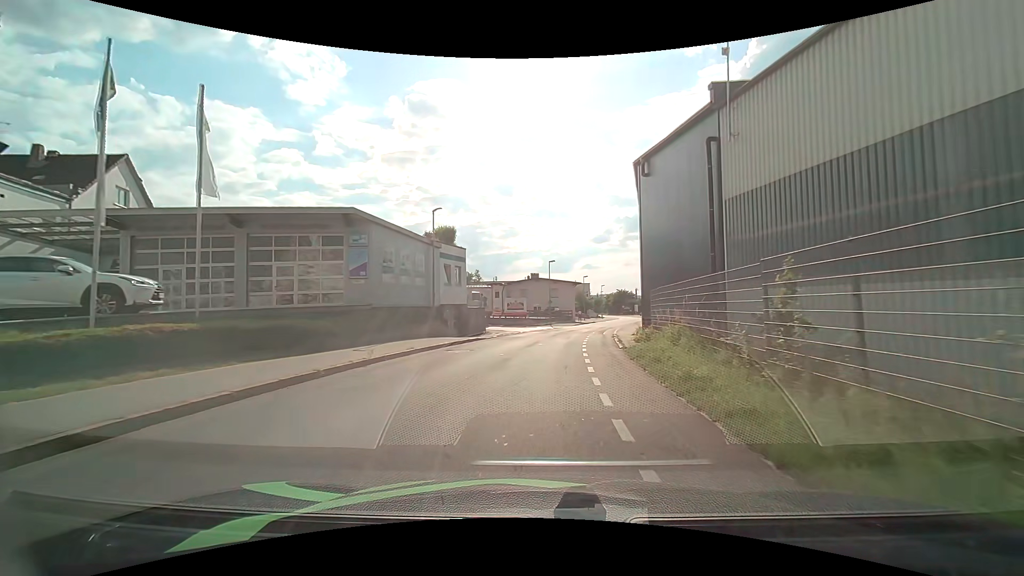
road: residential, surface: asphalt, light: Day
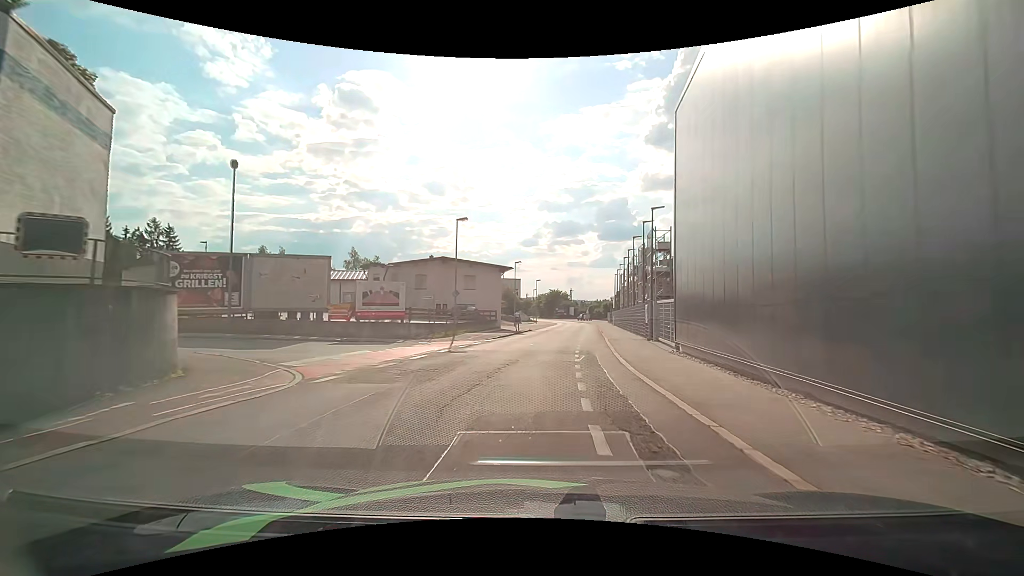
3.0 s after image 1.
(+1.9, +28.8) m; +10°
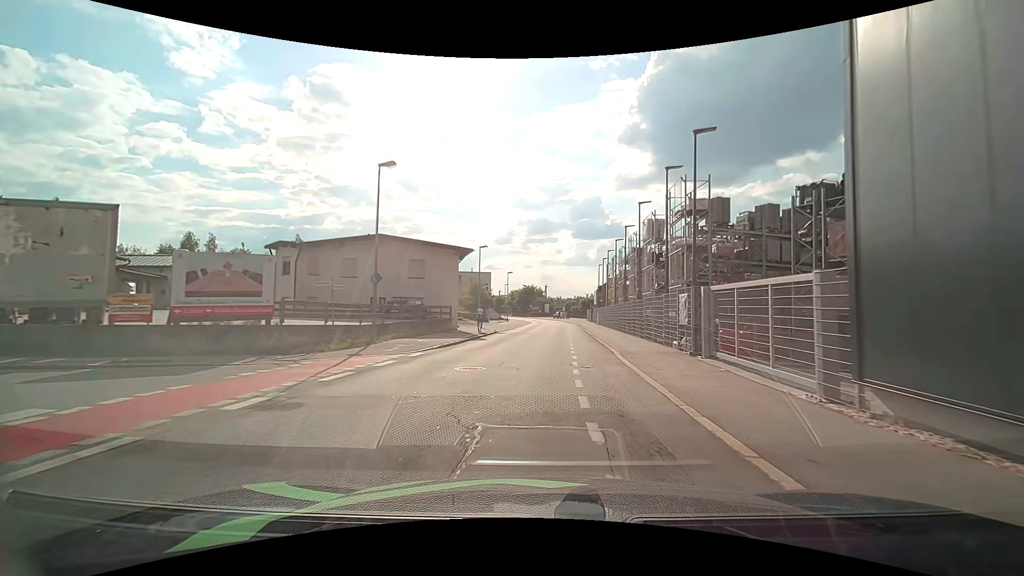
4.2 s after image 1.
(+0.2, +12.0) m; +1°
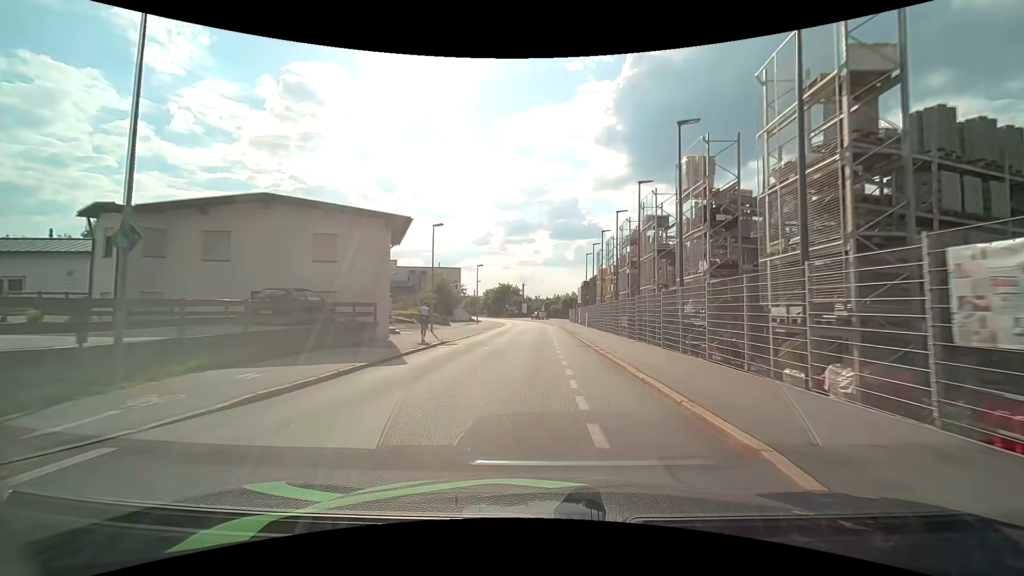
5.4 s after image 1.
(+0.3, +12.4) m; +4°
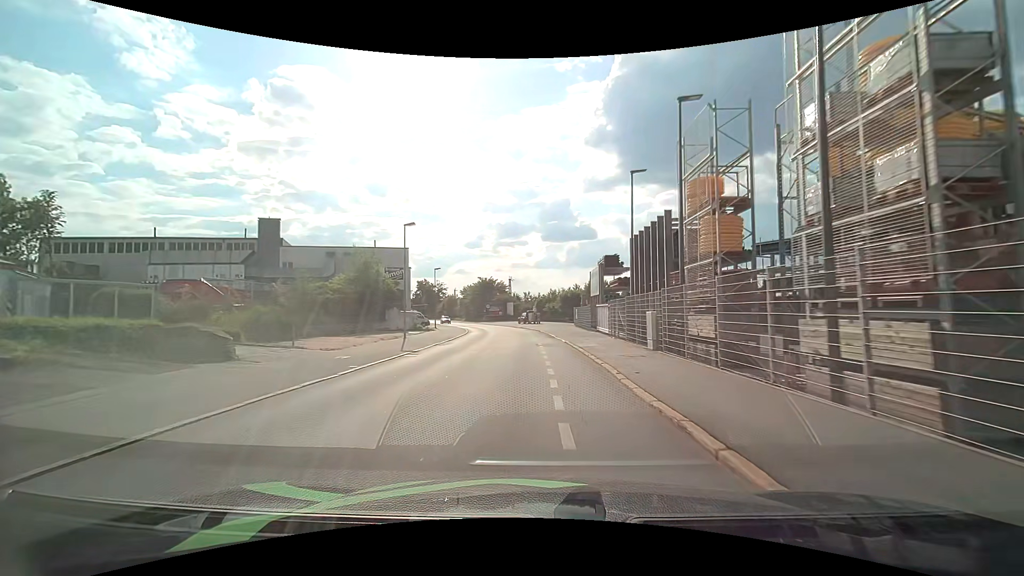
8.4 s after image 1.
(-0.1, +32.3) m; -1°
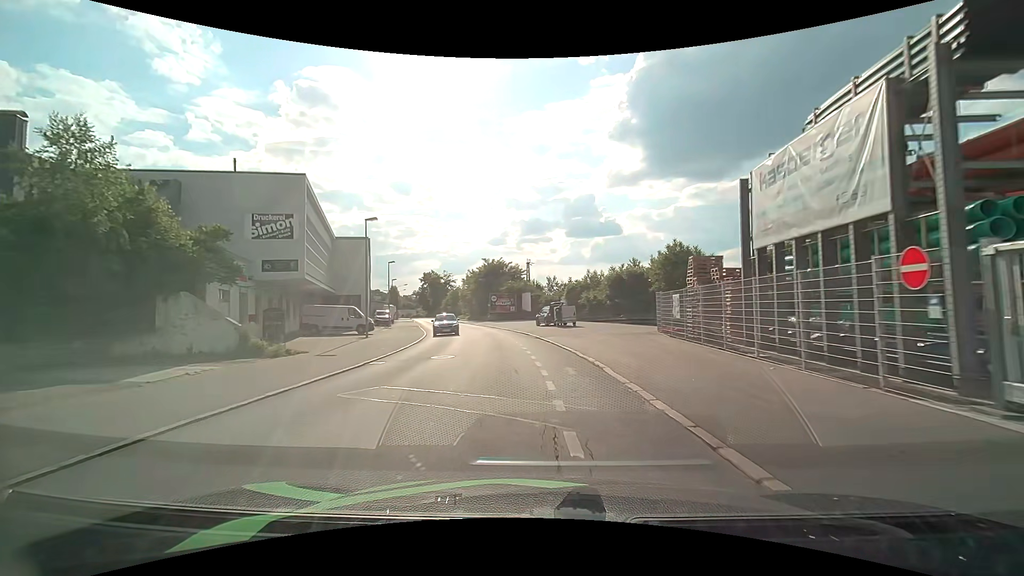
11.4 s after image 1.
(-0.4, +32.9) m; -3°
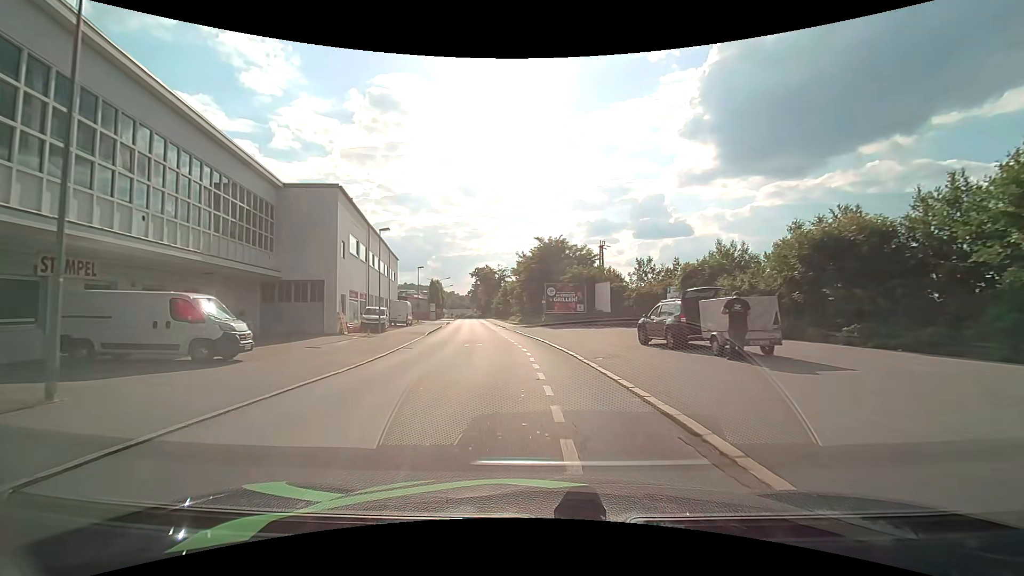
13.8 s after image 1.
(-1.3, +24.5) m; -7°
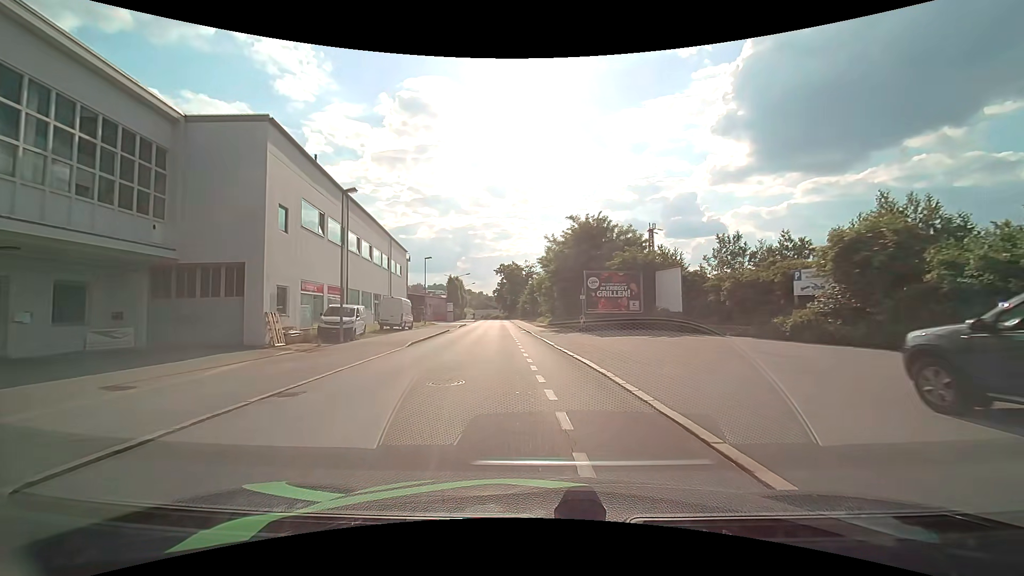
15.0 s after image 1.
(-0.4, +12.7) m; -4°
(0, +10) (-1, +20) (-2, +30) (-2, +40) (-3, +50) (-4, +60) (-5, +70) (-5, +80) (-6, +90) (-7, +100) m
